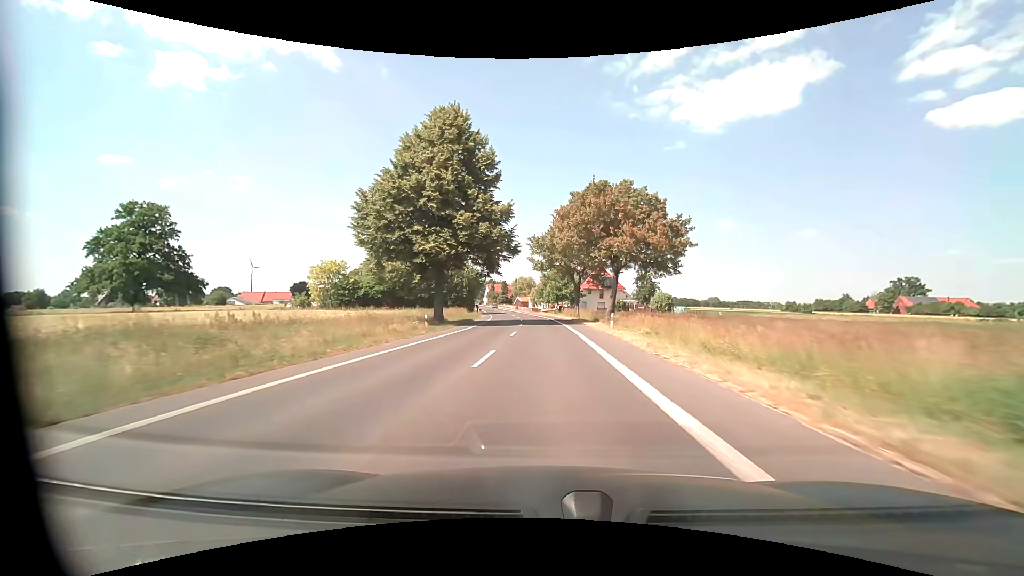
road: tertiary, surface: asphalt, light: Day
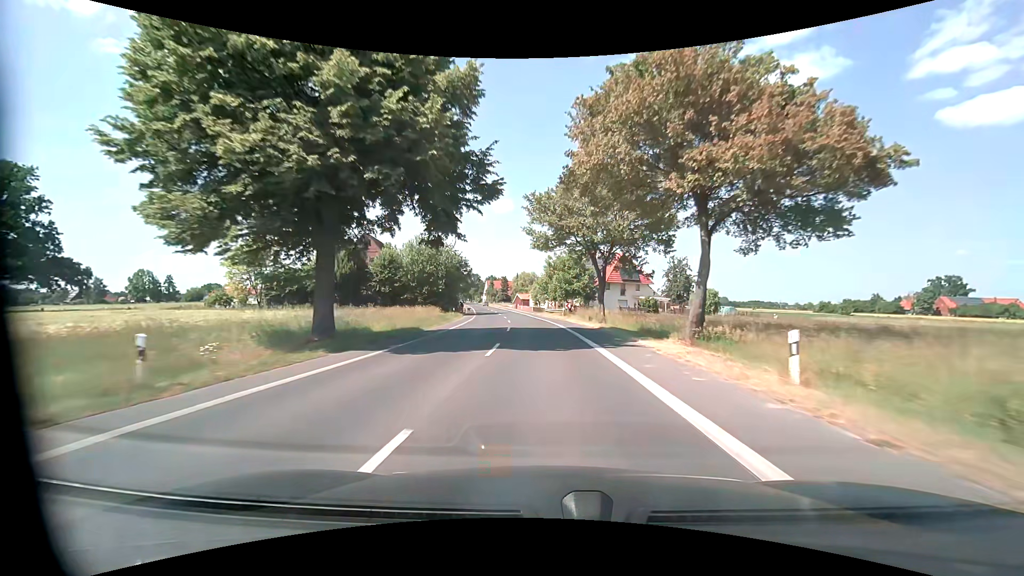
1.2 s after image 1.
(-0.1, +22.3) m; -1°
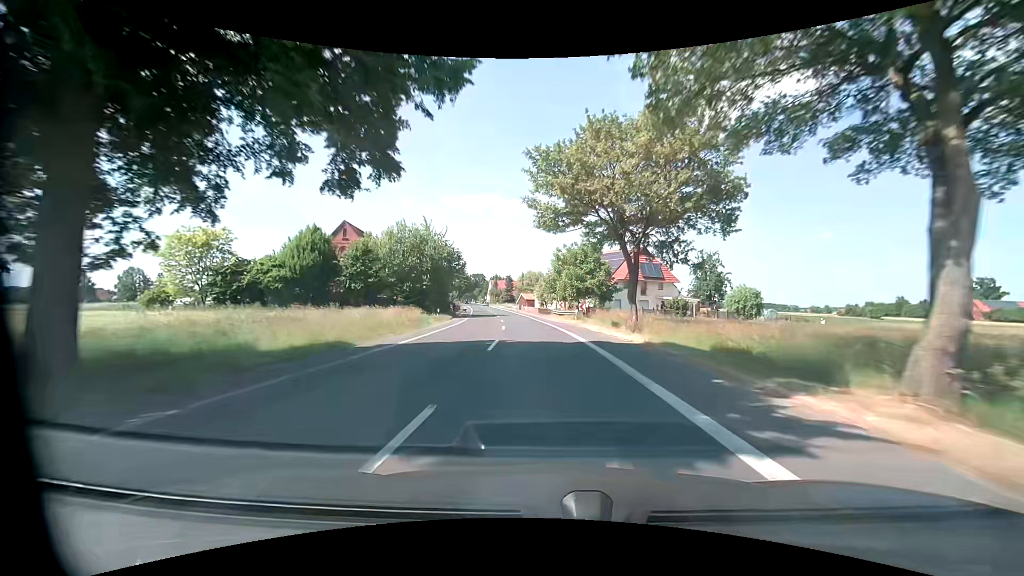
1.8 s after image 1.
(-0.1, +11.1) m; 0°
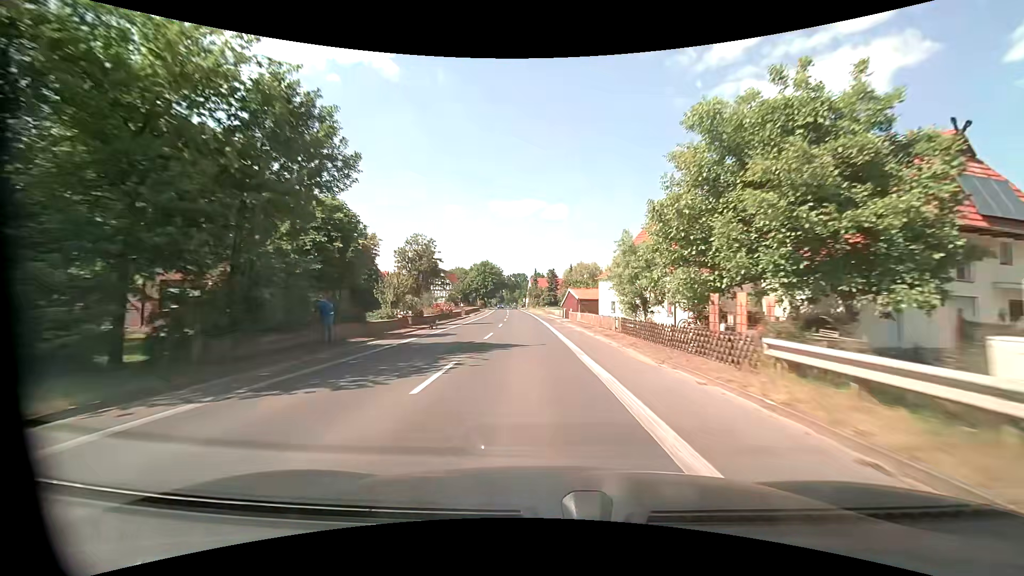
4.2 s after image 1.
(-2.0, +44.4) m; -6°
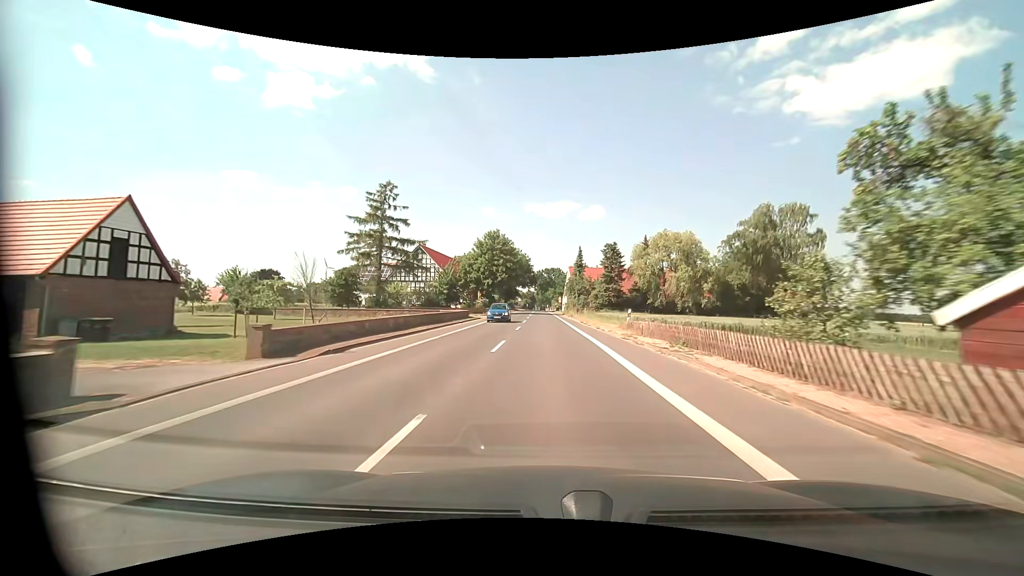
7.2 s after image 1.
(-2.7, +55.3) m; -4°
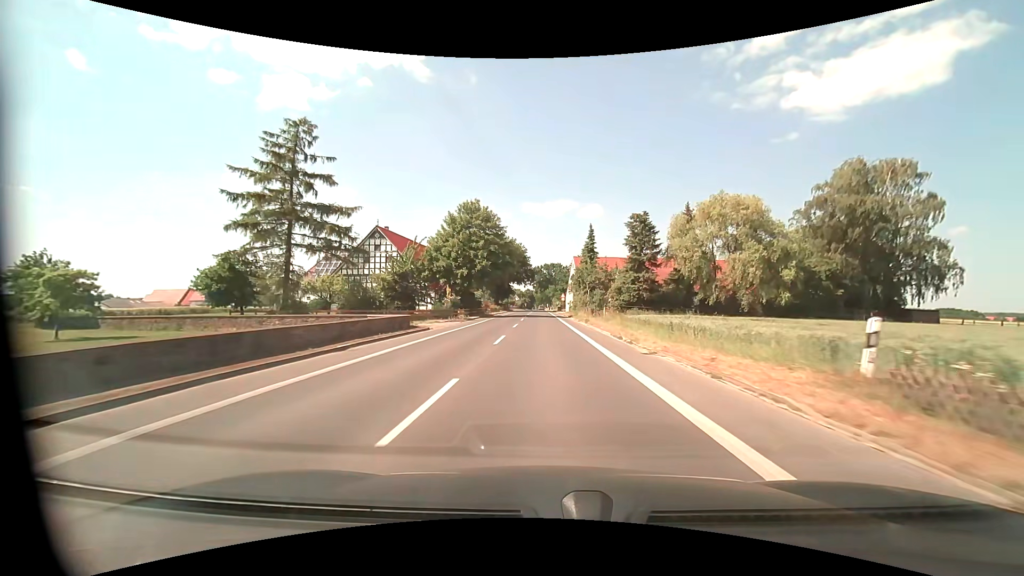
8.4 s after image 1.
(+0.1, +22.0) m; 0°
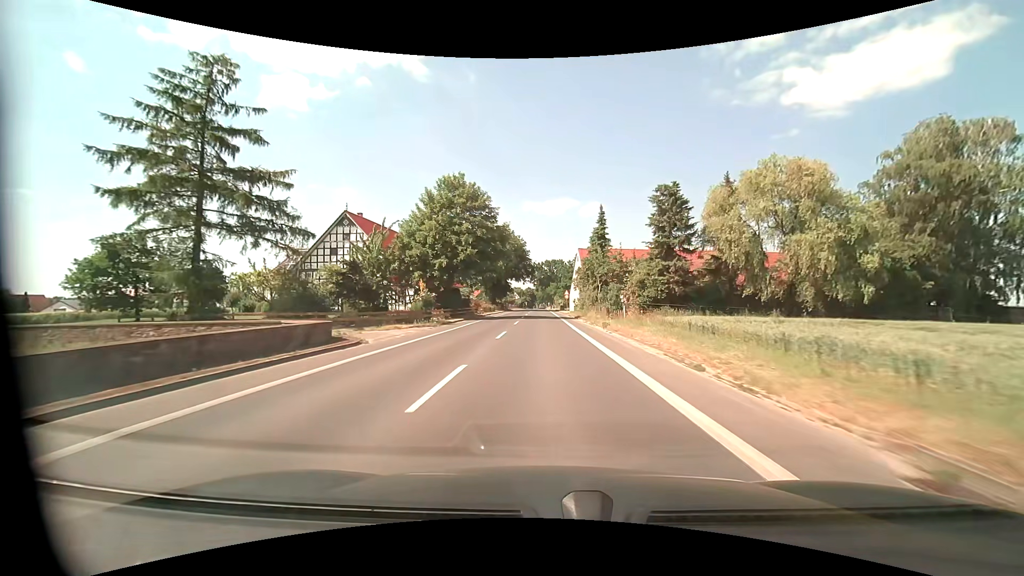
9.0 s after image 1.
(0.0, +10.7) m; 0°
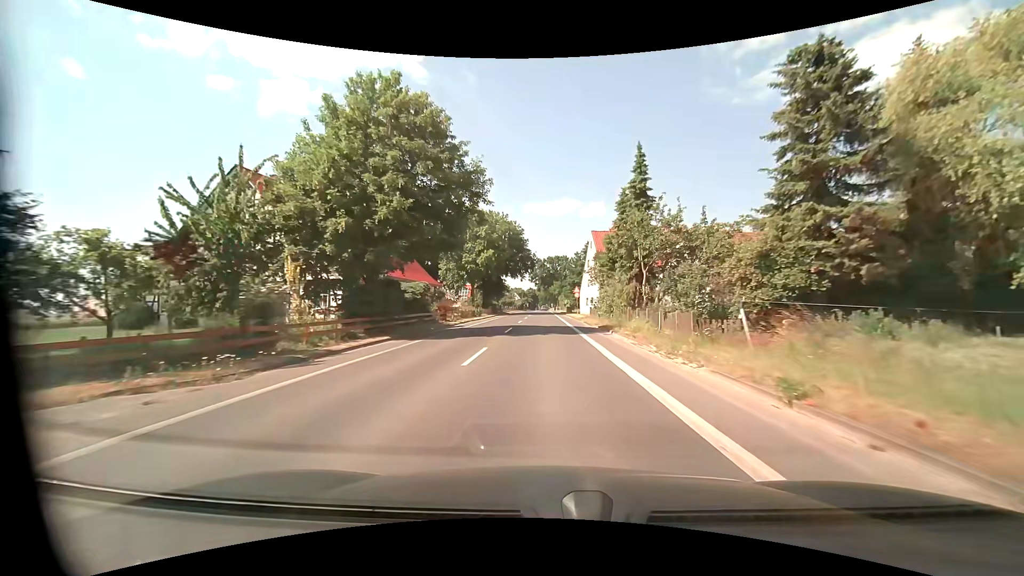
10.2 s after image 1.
(-0.1, +20.0) m; 0°
(0, +10) (0, +20) (0, +30) (0, +40) (0, +50) (0, +60) (0, +70) (0, +80) (0, +90) (-1, +100) m
